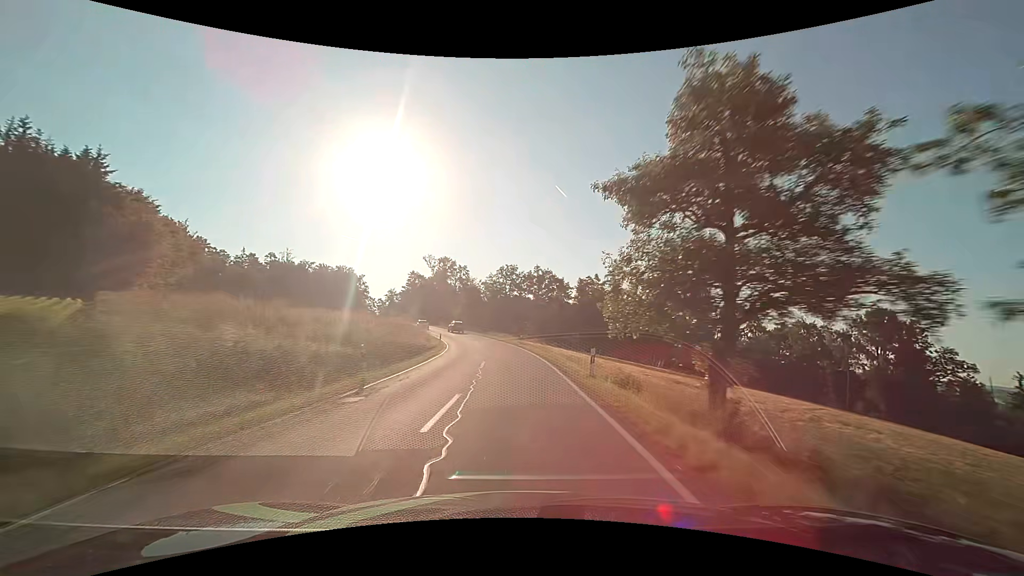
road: secondary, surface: asphalt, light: Day
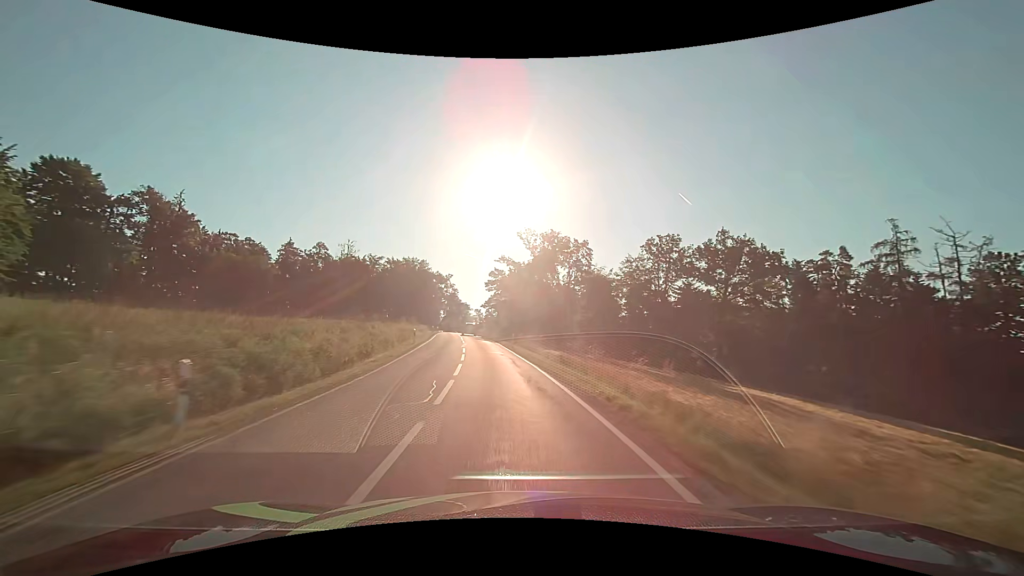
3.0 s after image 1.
(-5.7, +63.6) m; -14°
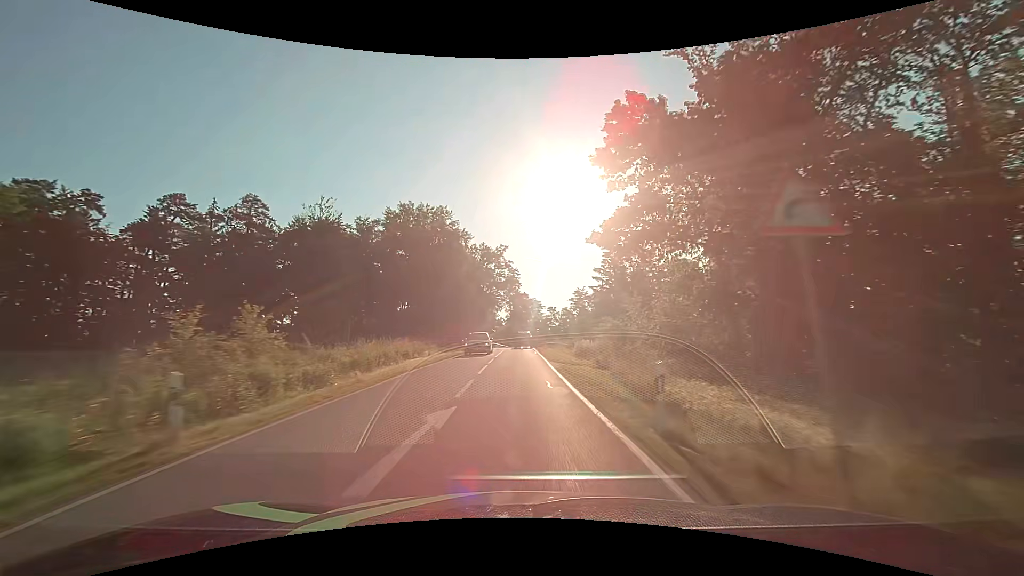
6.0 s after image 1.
(-7.1, +66.9) m; -9°
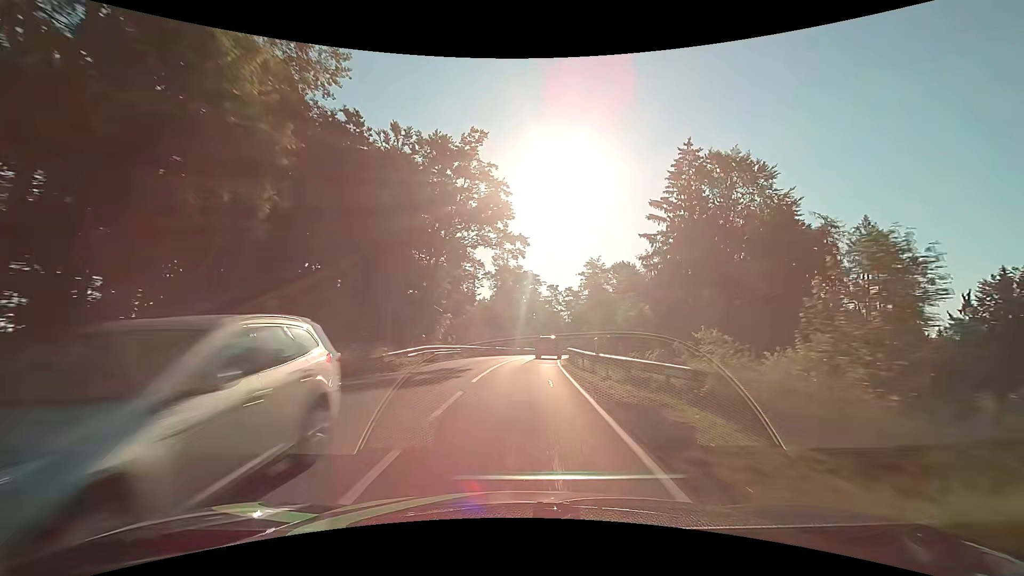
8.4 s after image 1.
(+0.2, +50.5) m; +1°
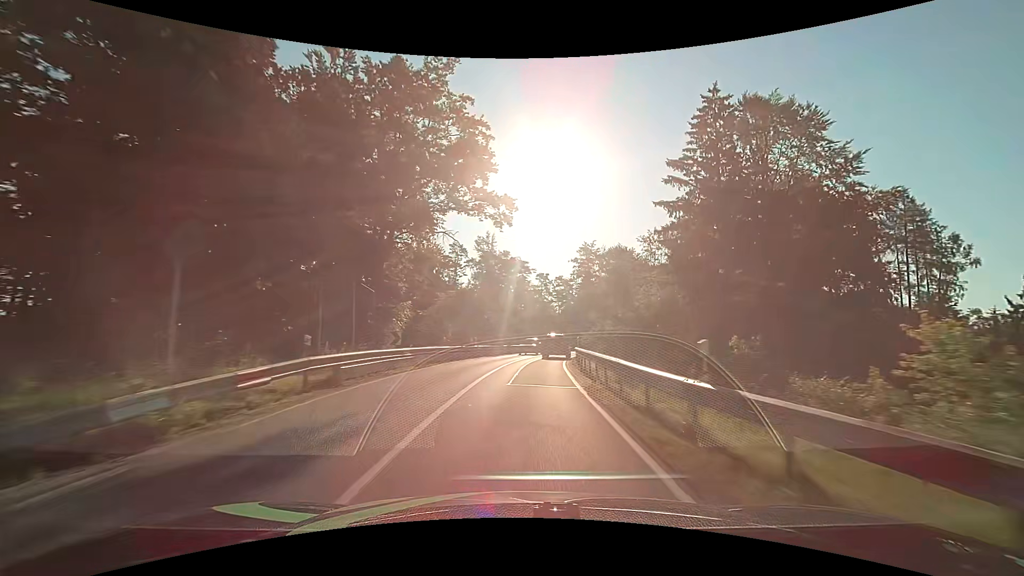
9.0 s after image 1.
(+0.1, +11.7) m; +1°
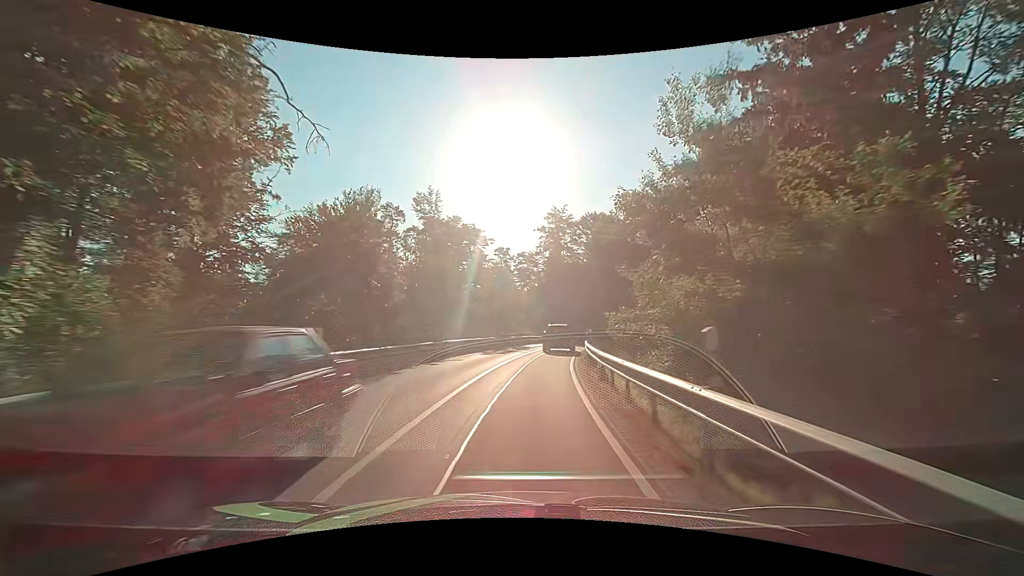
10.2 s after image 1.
(+1.0, +22.2) m; +4°
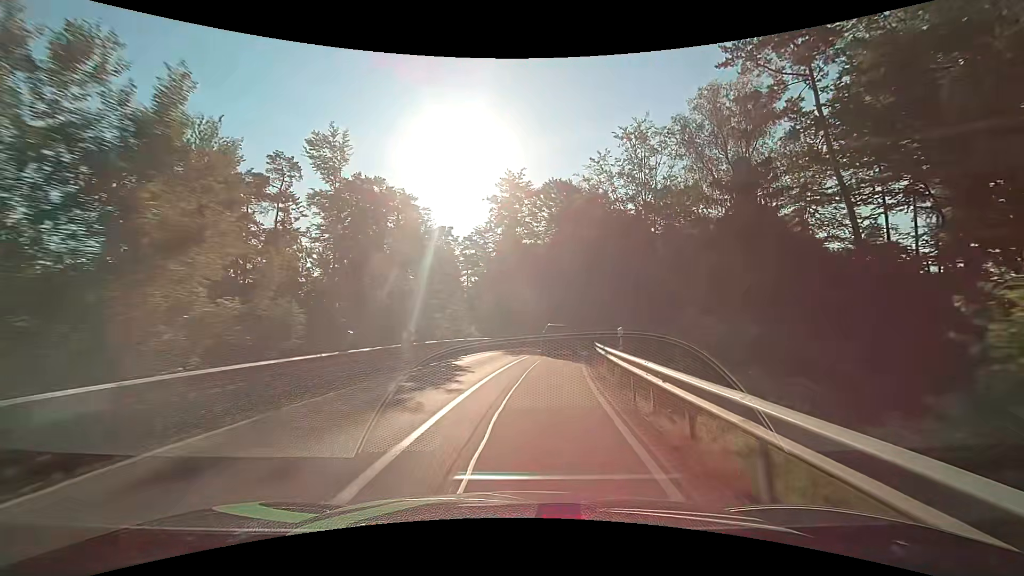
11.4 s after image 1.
(+1.0, +20.8) m; +6°
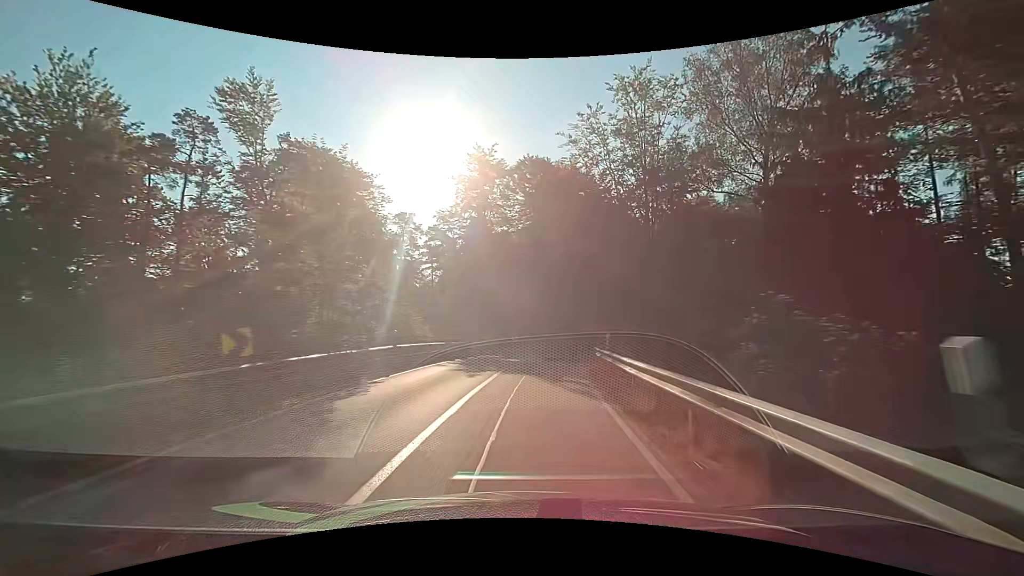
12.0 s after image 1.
(+0.3, +9.9) m; +3°
(0, +10) (+1, +20) (+2, +30) (+4, +40) (+7, +49) (+12, +58) (+18, +66) (+24, +74) (+31, +81) (+38, +89) m
